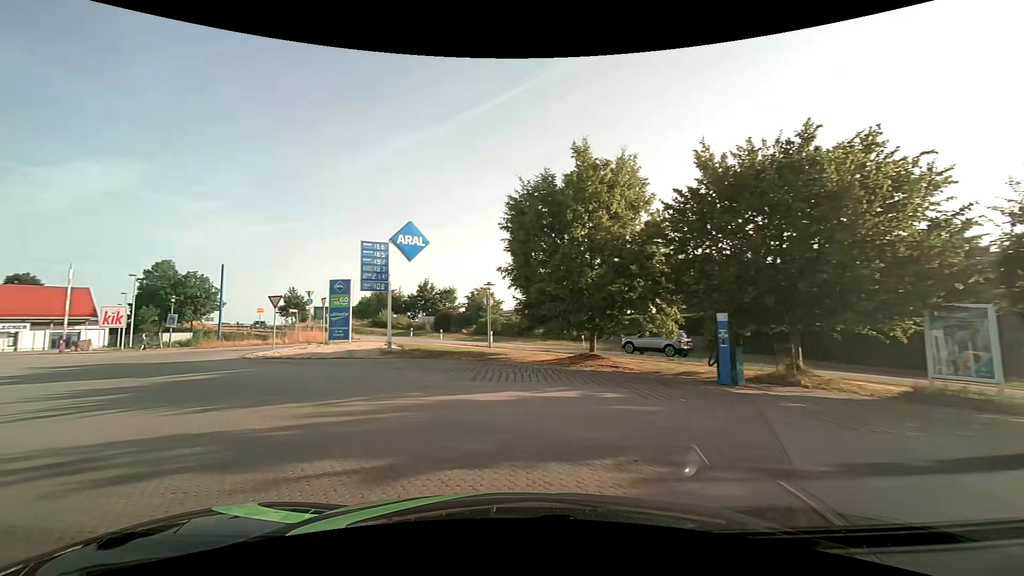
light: Day
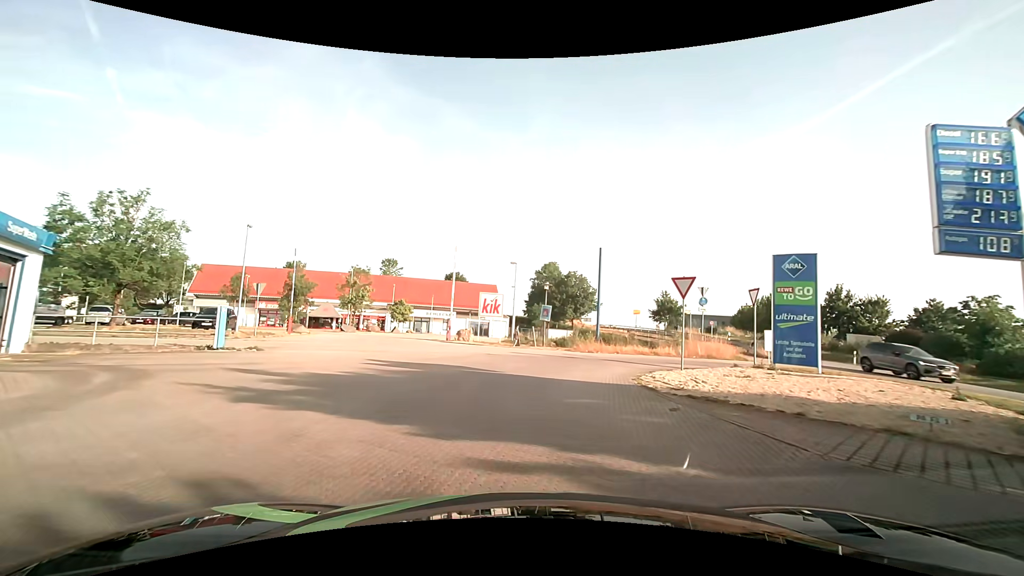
(-6.0, +12.5) m; -41°
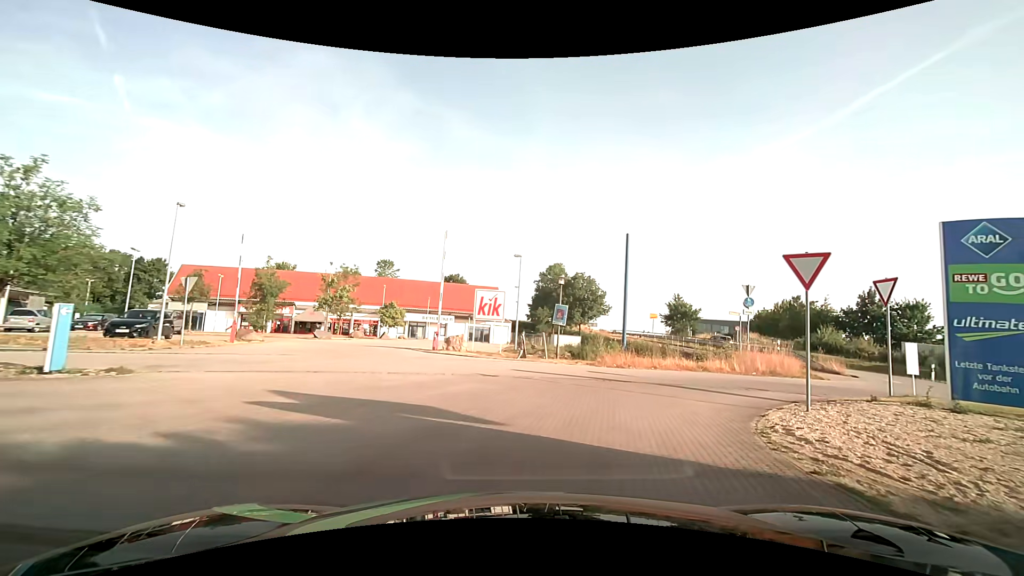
(-0.1, +6.5) m; 0°
